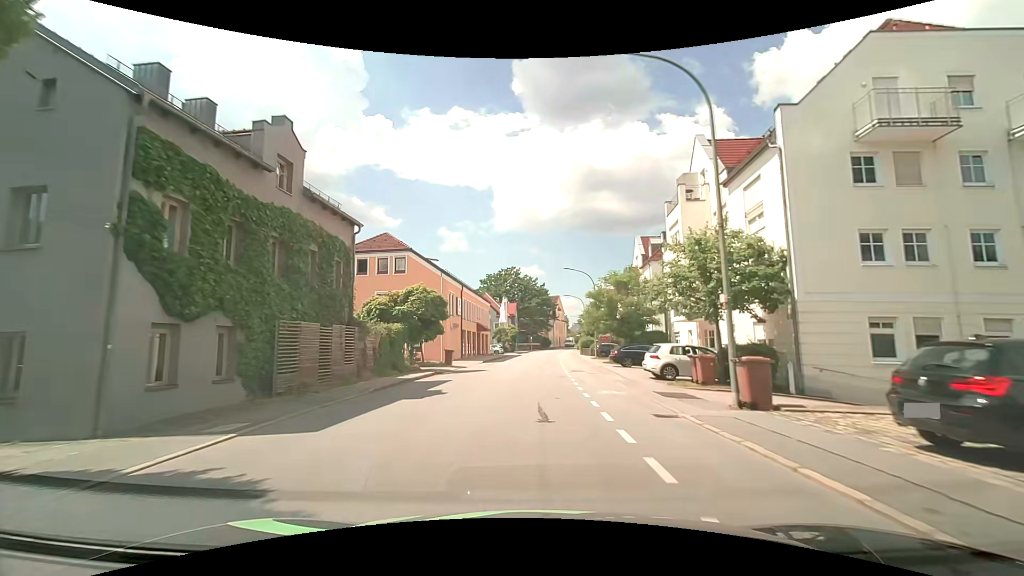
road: tertiary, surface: asphalt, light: Day
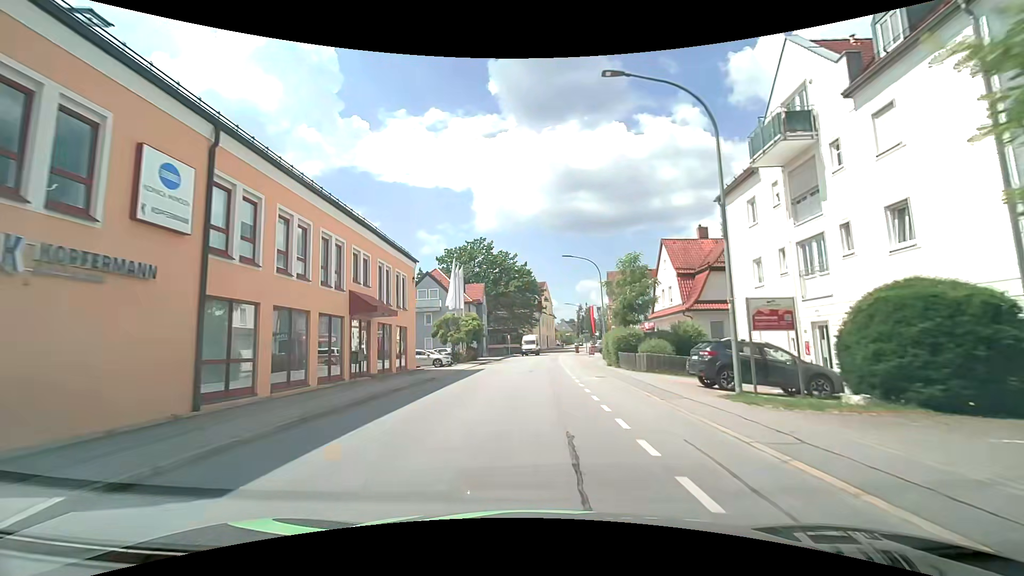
(+0.6, +35.2) m; +3°
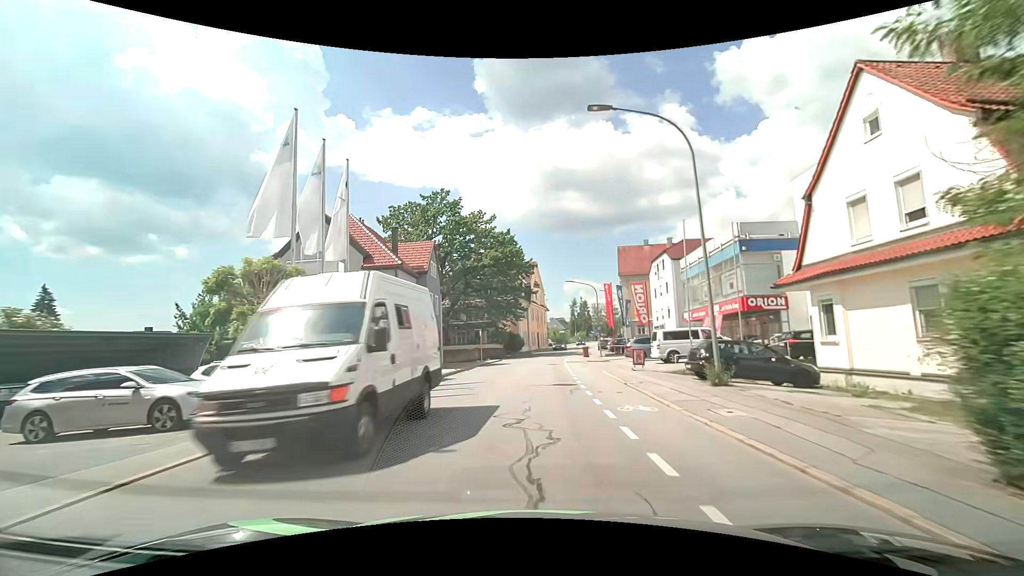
(+0.2, +27.2) m; +1°
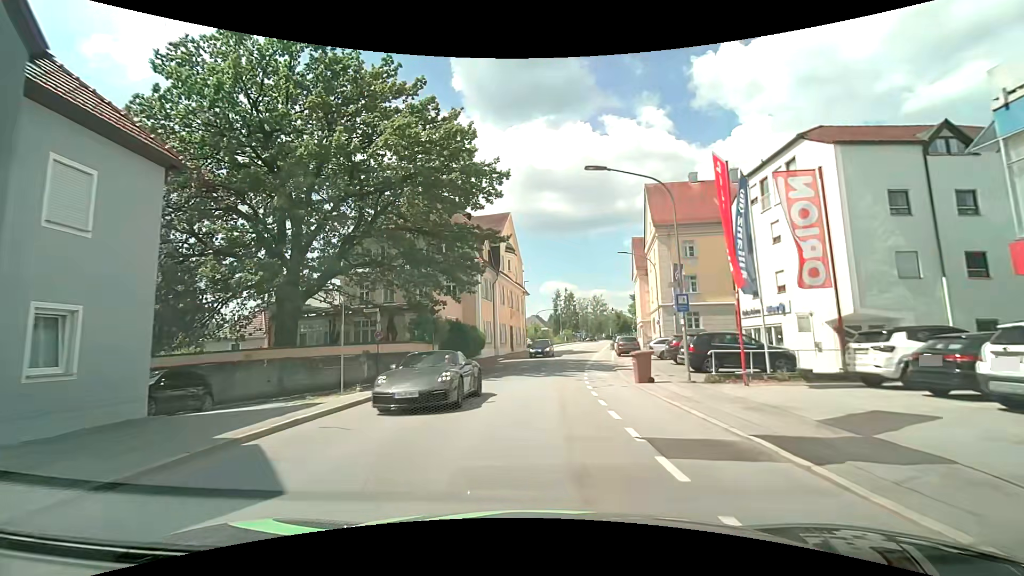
(+0.6, +32.5) m; +3°
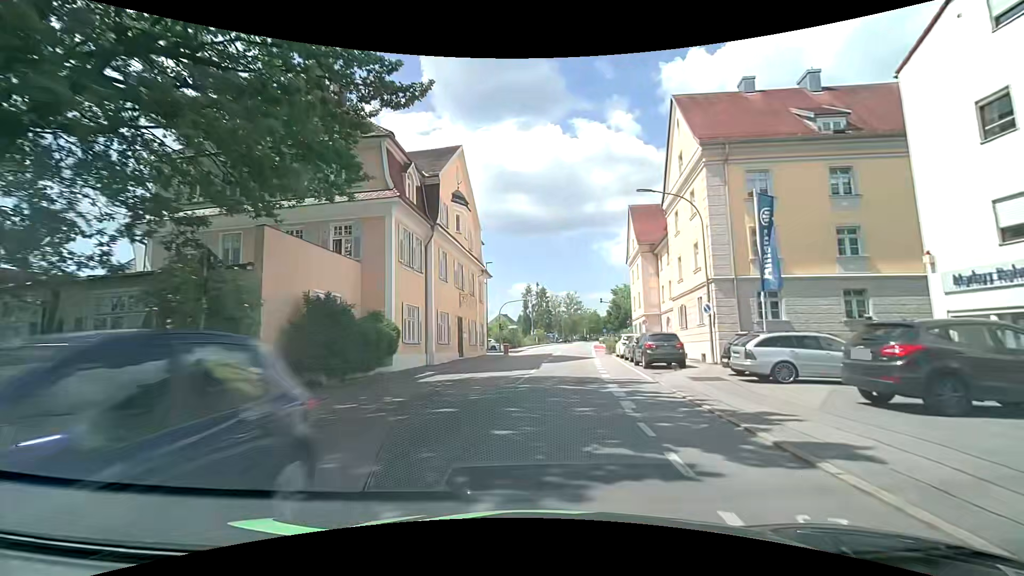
(+0.4, +18.4) m; +3°
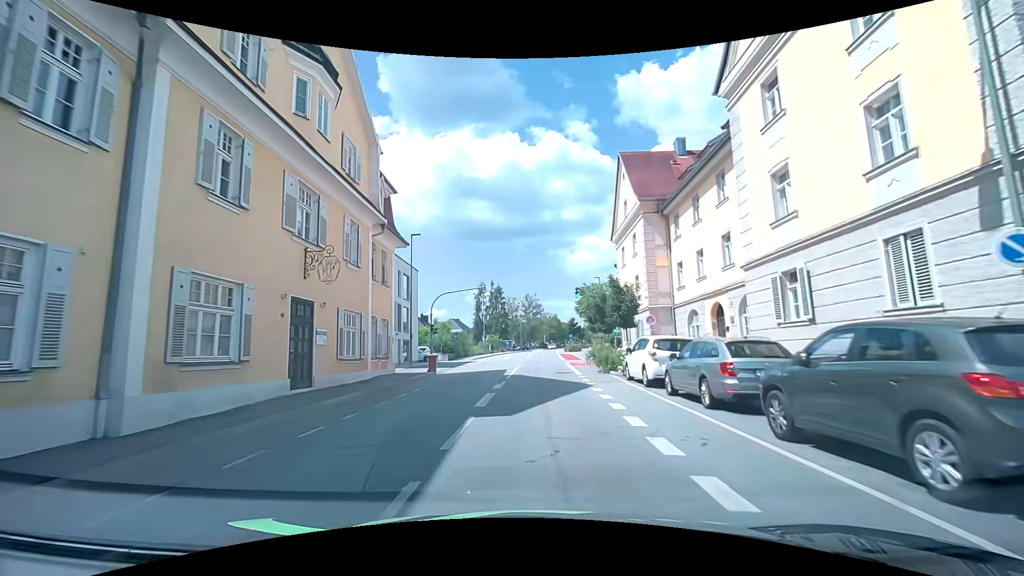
(+0.8, +17.8) m; +6°
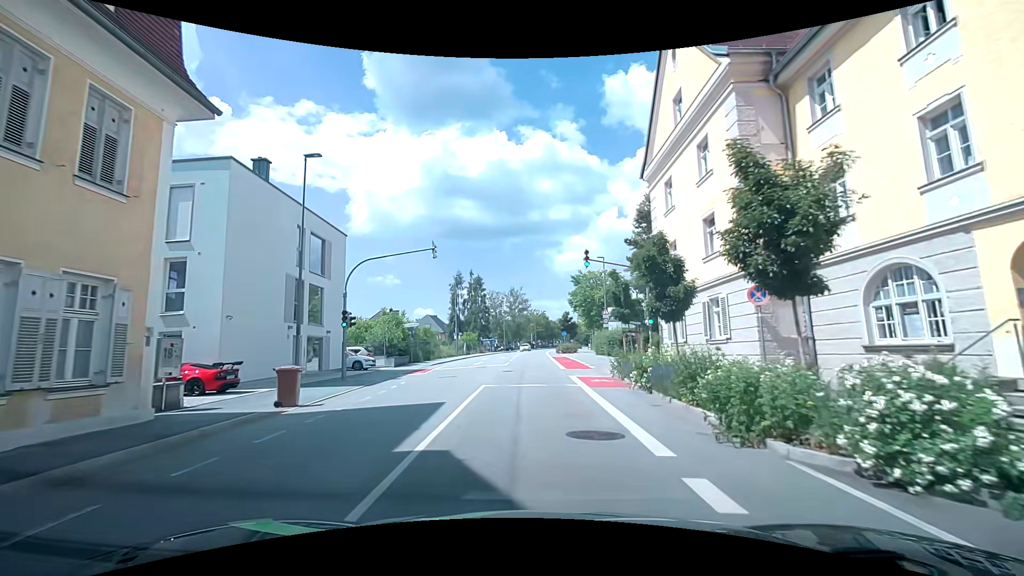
(+0.1, +16.1) m; +1°
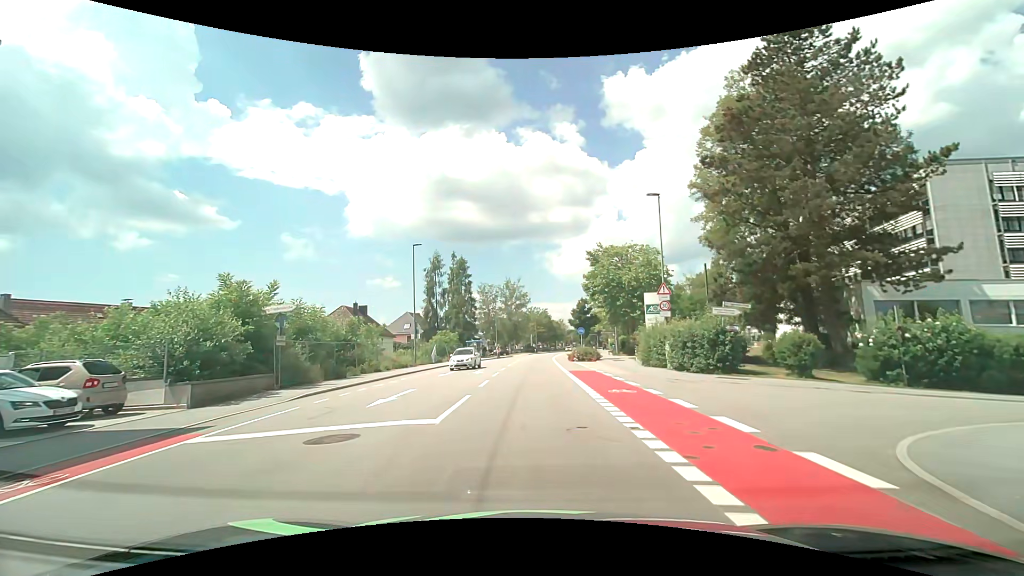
(-0.2, +22.8) m; 0°
(0, +10) (0, +20) (0, +30) (0, +40) (0, +50) (0, +60) (+1, +70) (+2, +80) (+3, +90) (+5, +100) m
